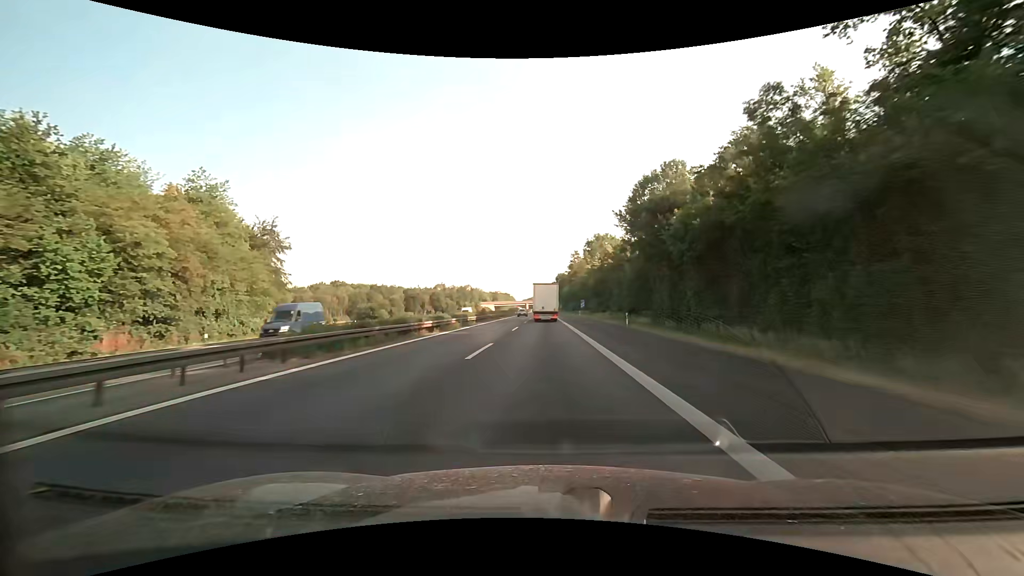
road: motorway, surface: asphalt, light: Day
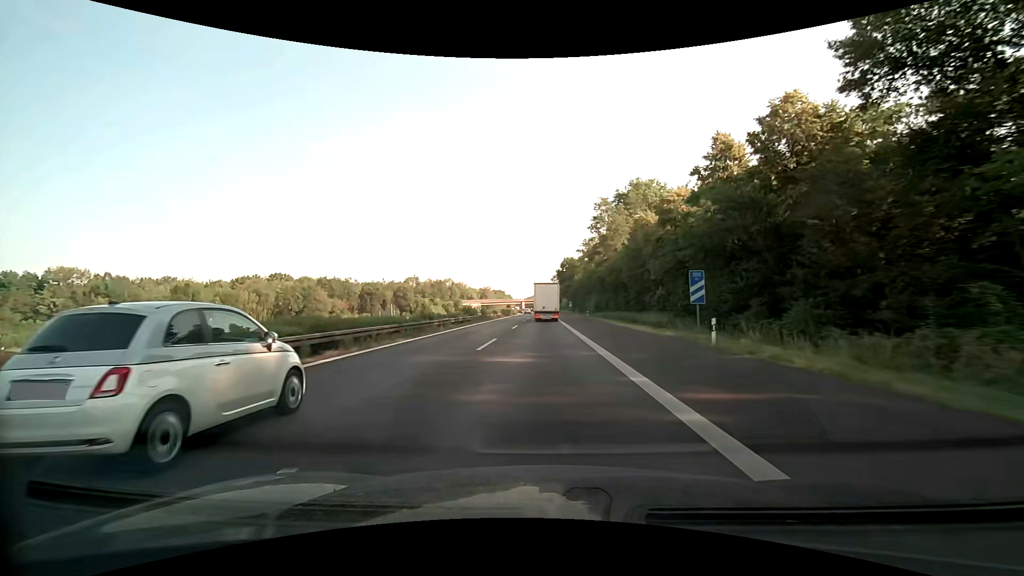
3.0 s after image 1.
(-0.1, +69.3) m; 0°
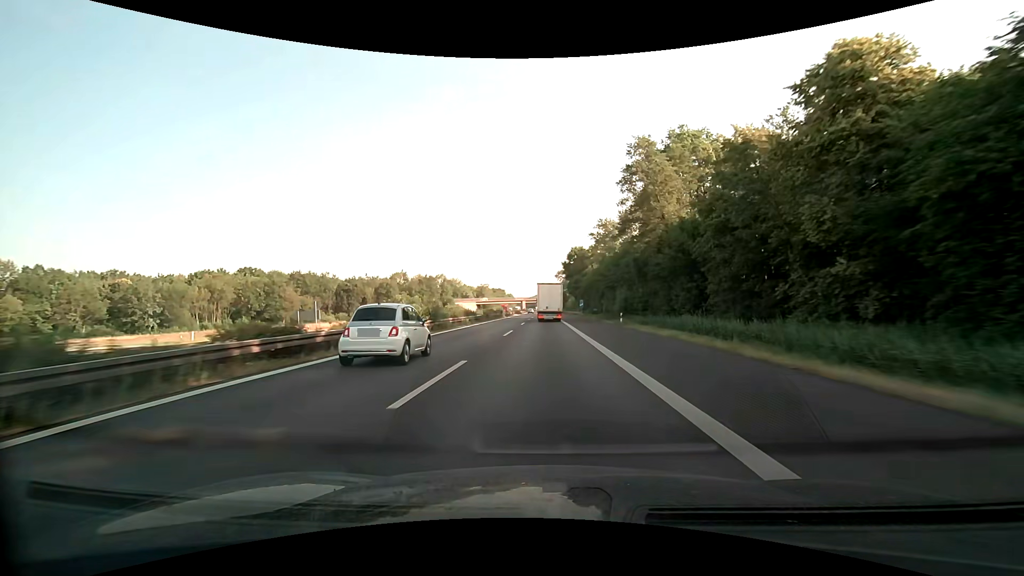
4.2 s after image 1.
(-0.1, +27.7) m; -1°
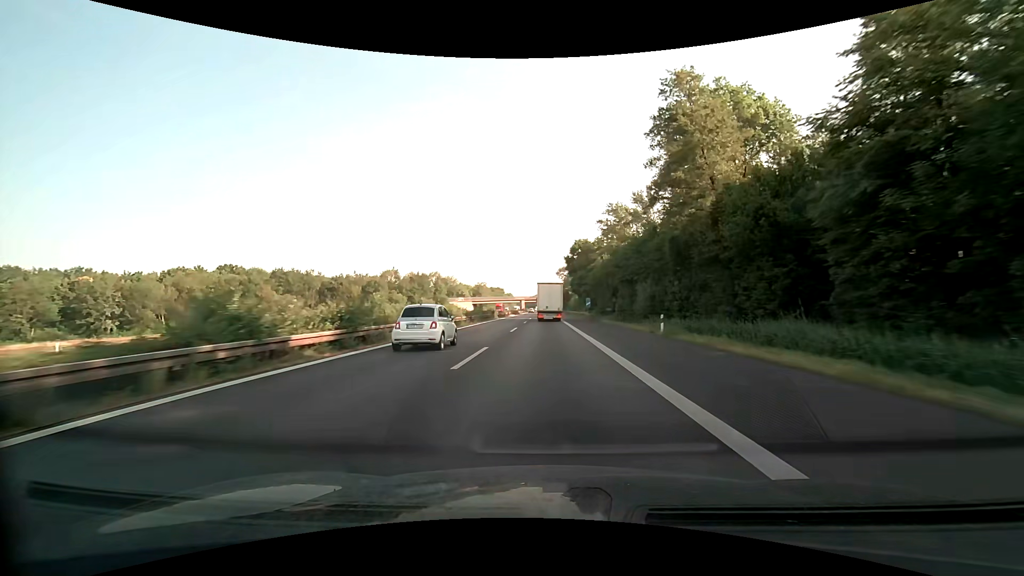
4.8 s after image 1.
(0.0, +13.8) m; 0°
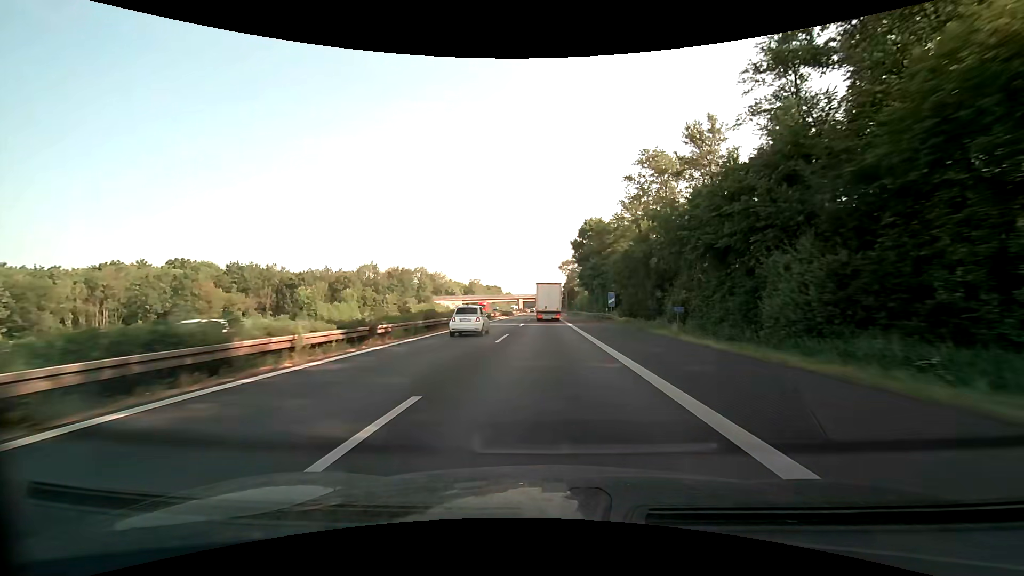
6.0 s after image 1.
(0.0, +27.6) m; 0°
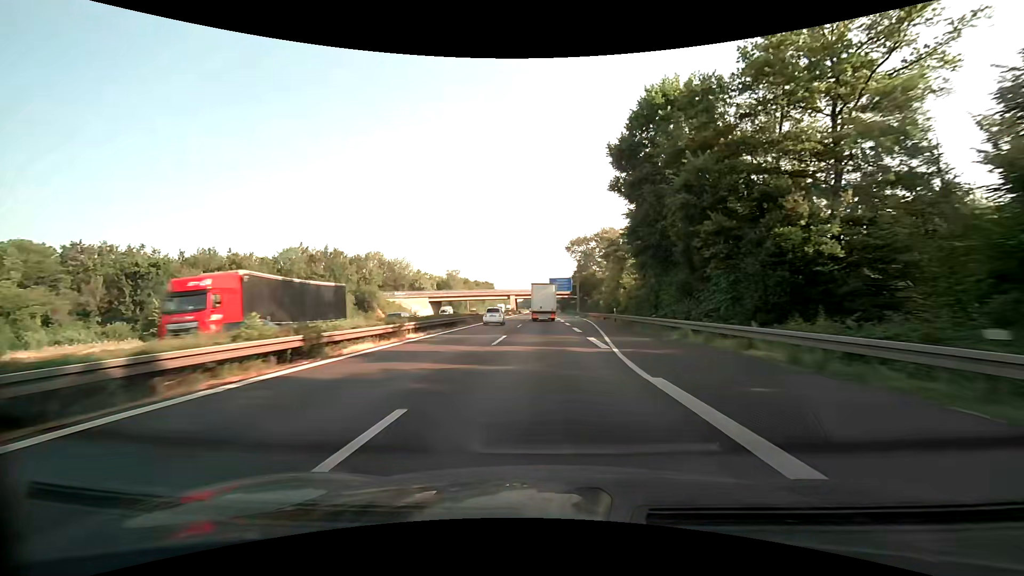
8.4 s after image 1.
(-0.1, +55.0) m; 0°
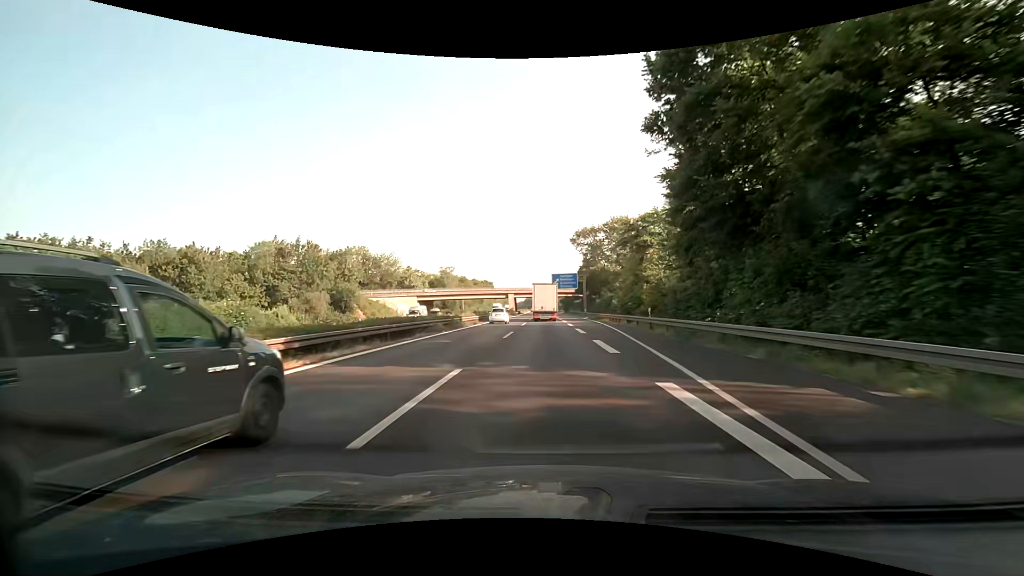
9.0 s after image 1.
(0.0, +13.7) m; 0°
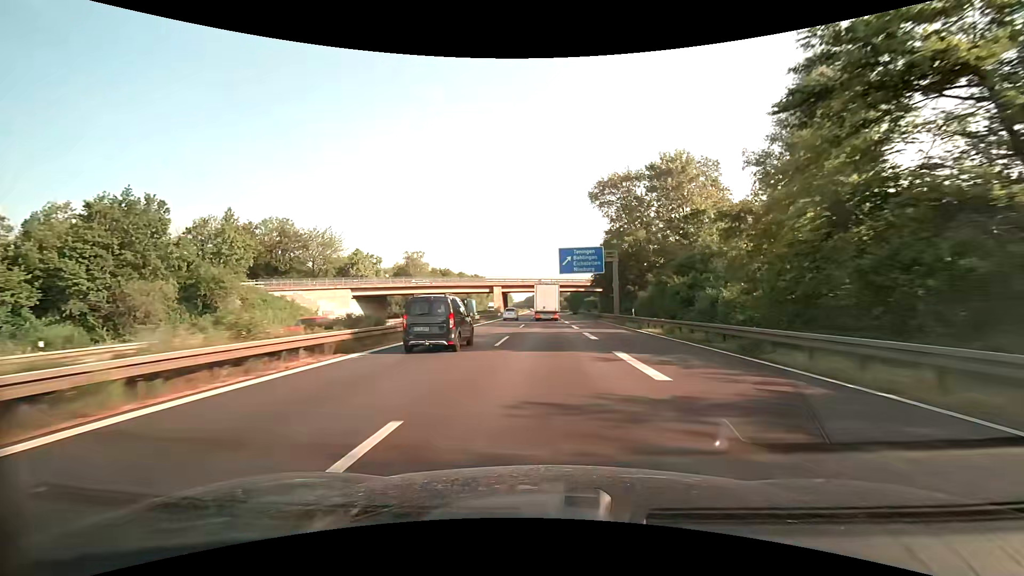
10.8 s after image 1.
(-0.1, +41.1) m; 0°
(0, +10) (0, +20) (0, +30) (0, +40) (0, +50) (0, +60) (0, +70) (0, +80) (0, +90) (0, +100) m
